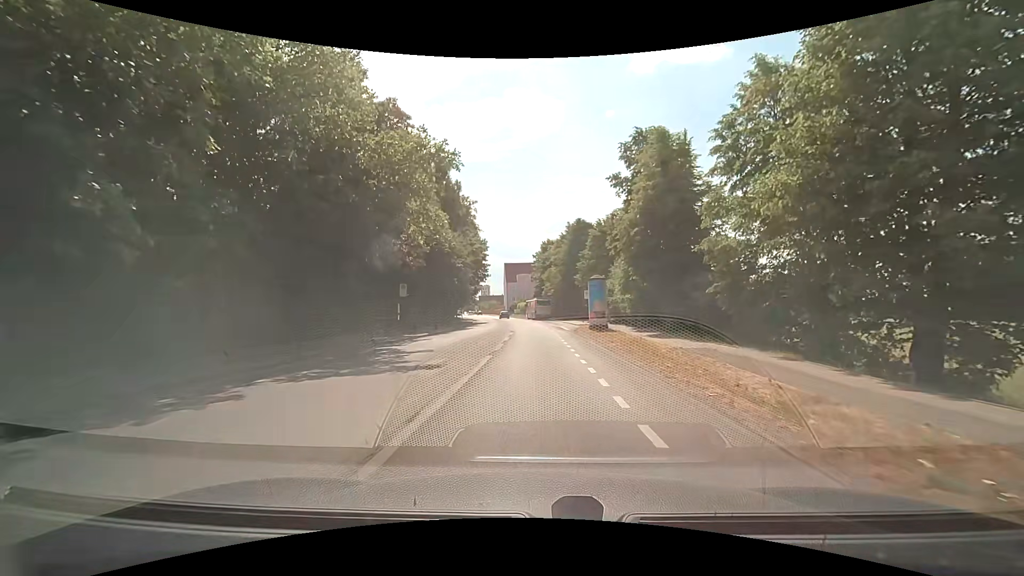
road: secondary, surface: asphalt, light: Day
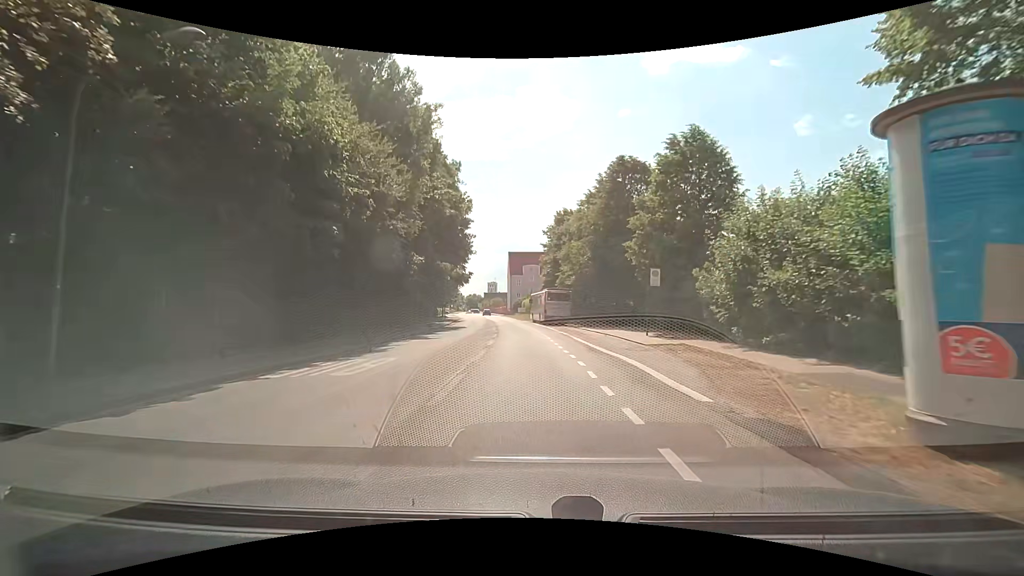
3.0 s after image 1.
(-0.1, +29.1) m; 0°
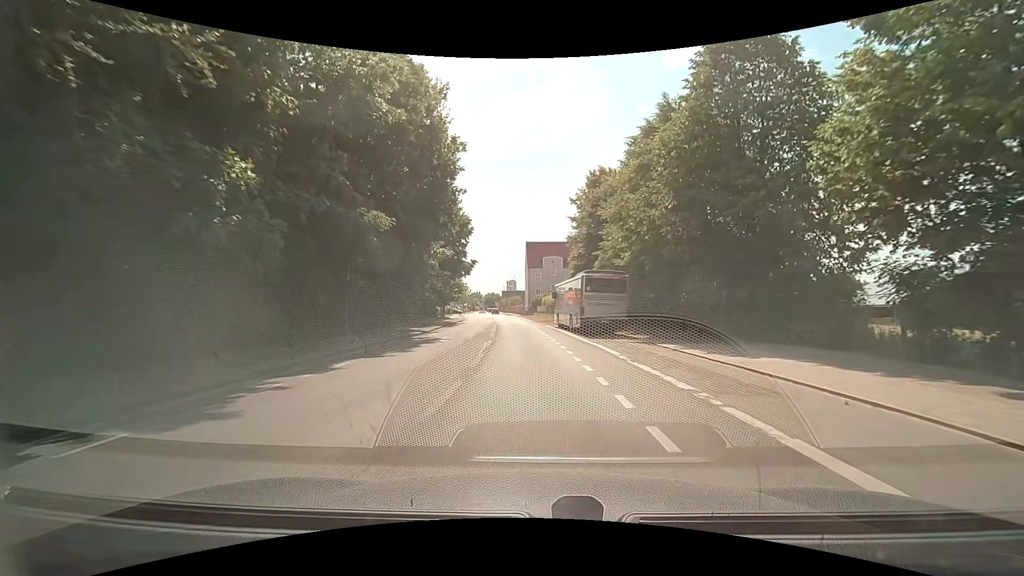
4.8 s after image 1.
(-0.5, +19.2) m; -2°
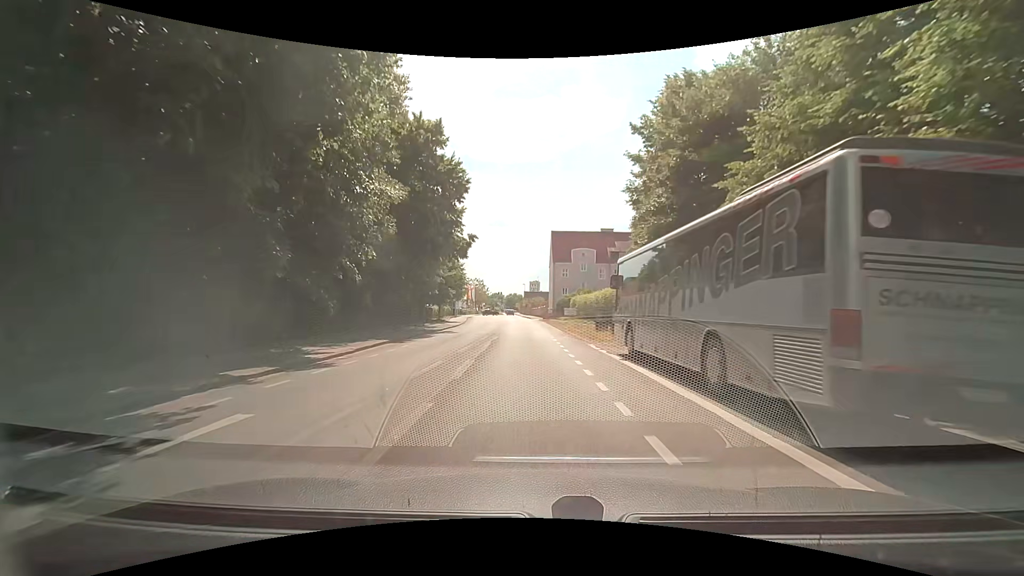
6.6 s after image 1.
(-0.6, +20.4) m; -4°
(0, +10) (0, +20) (0, +30) (-1, +40) (-1, +50) (-2, +60) (-2, +70) (-3, +80) (-3, +90) (-4, +100) m
